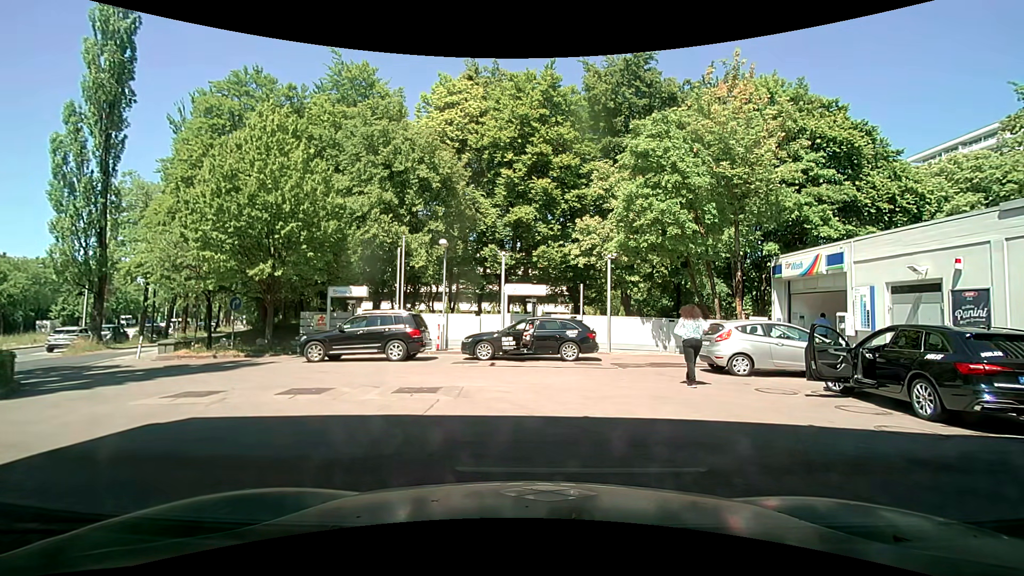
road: service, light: Day
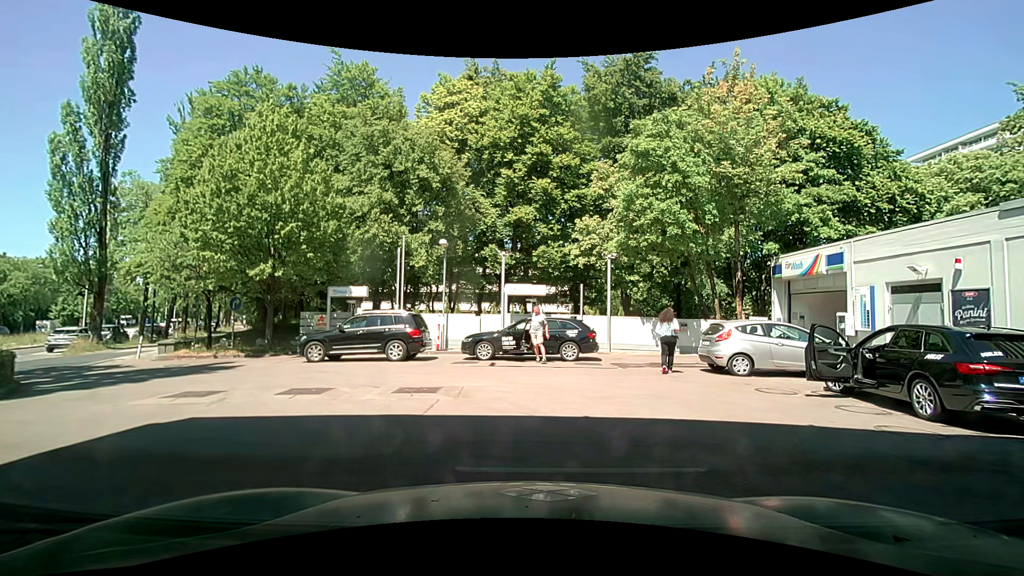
(0.0, 0.0) m; 0°
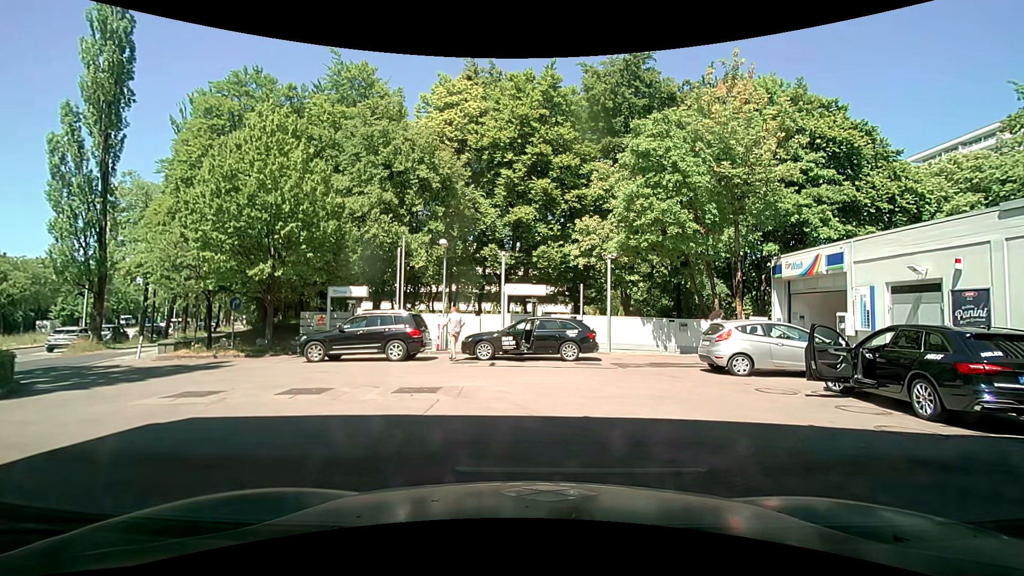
(0.0, 0.0) m; 0°
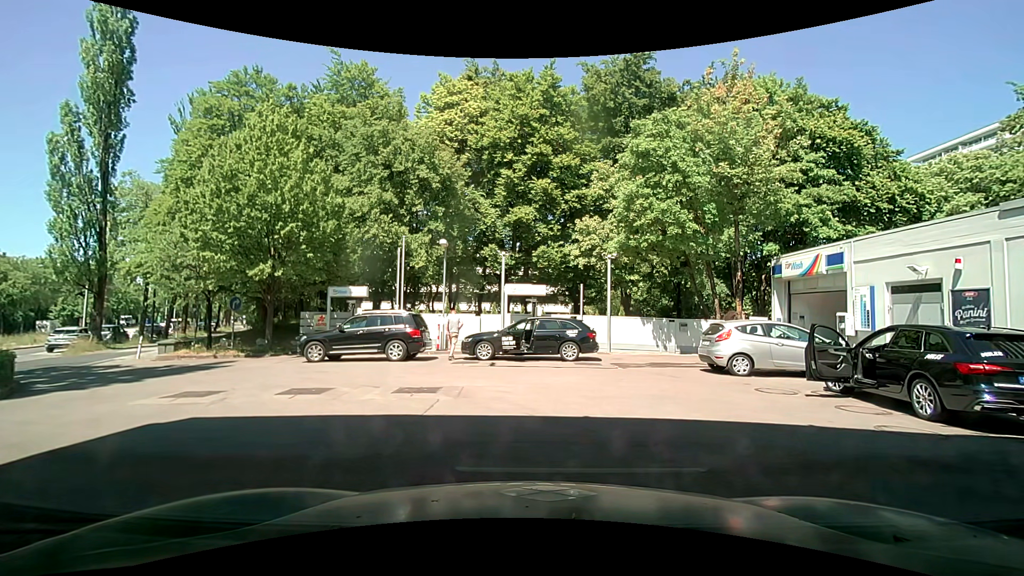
(0.0, 0.0) m; 0°
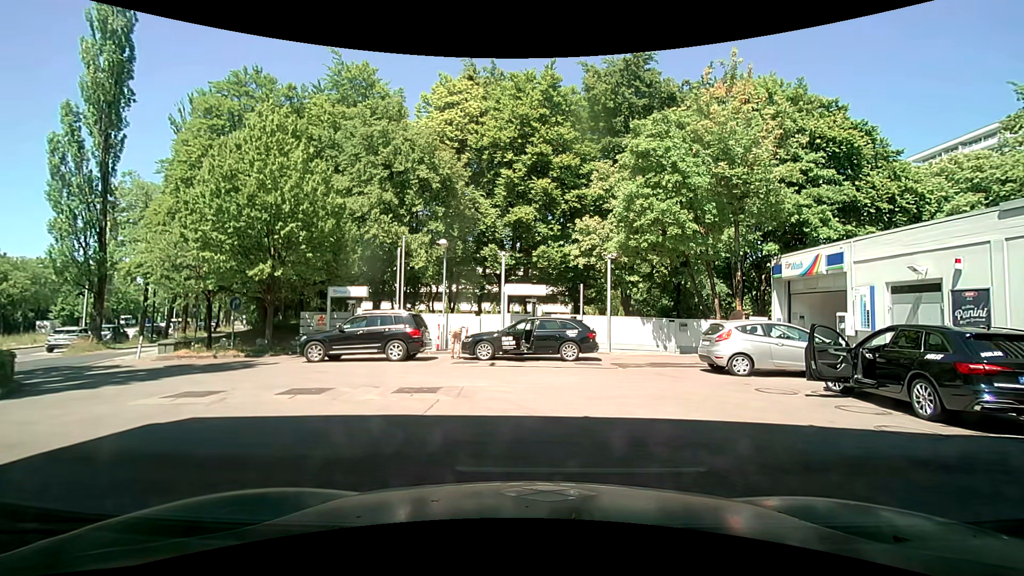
(0.0, 0.0) m; 0°
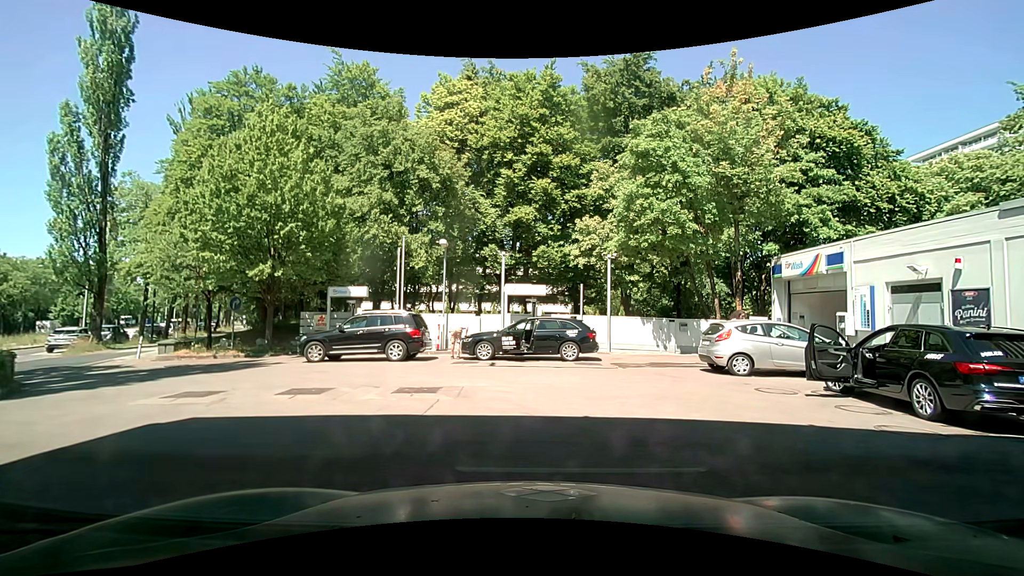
(0.0, 0.0) m; 0°
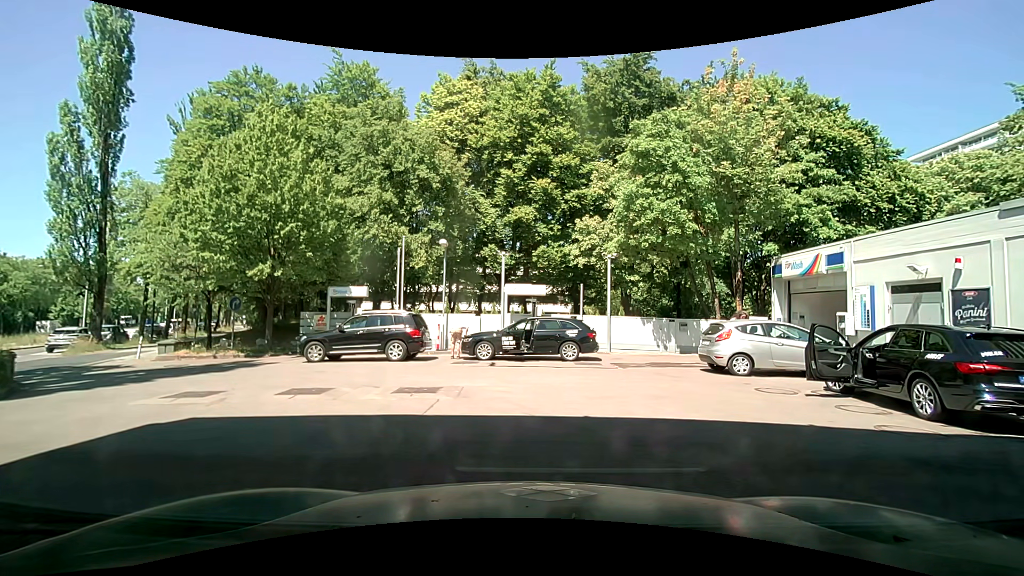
(0.0, 0.0) m; 0°
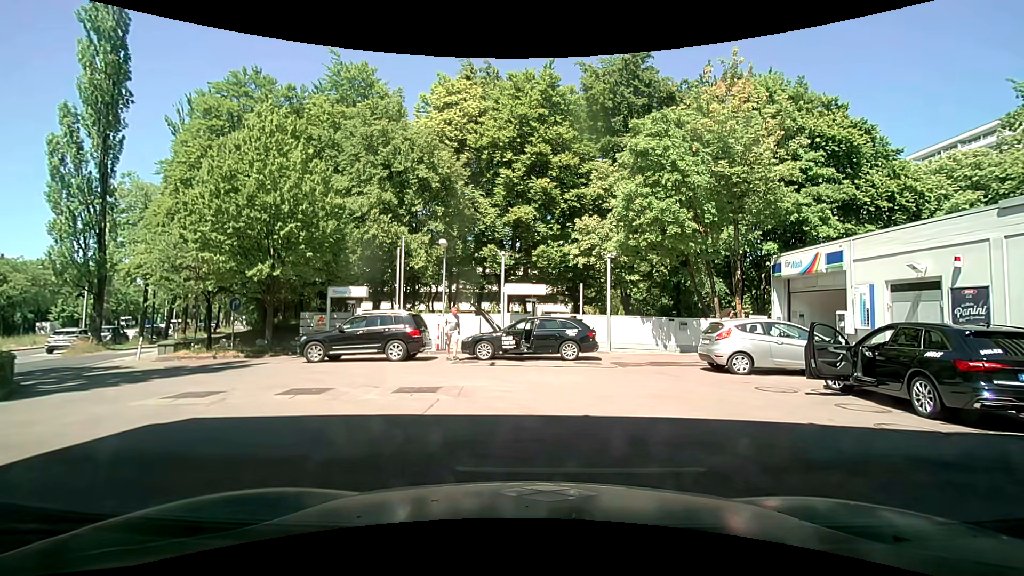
(0.0, +0.1) m; 0°
